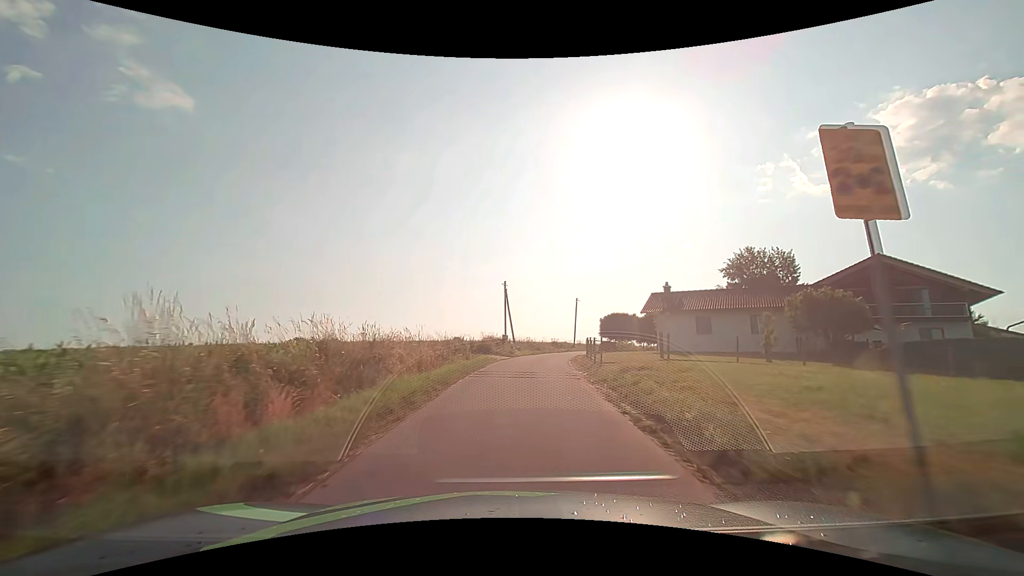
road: unclassified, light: Day
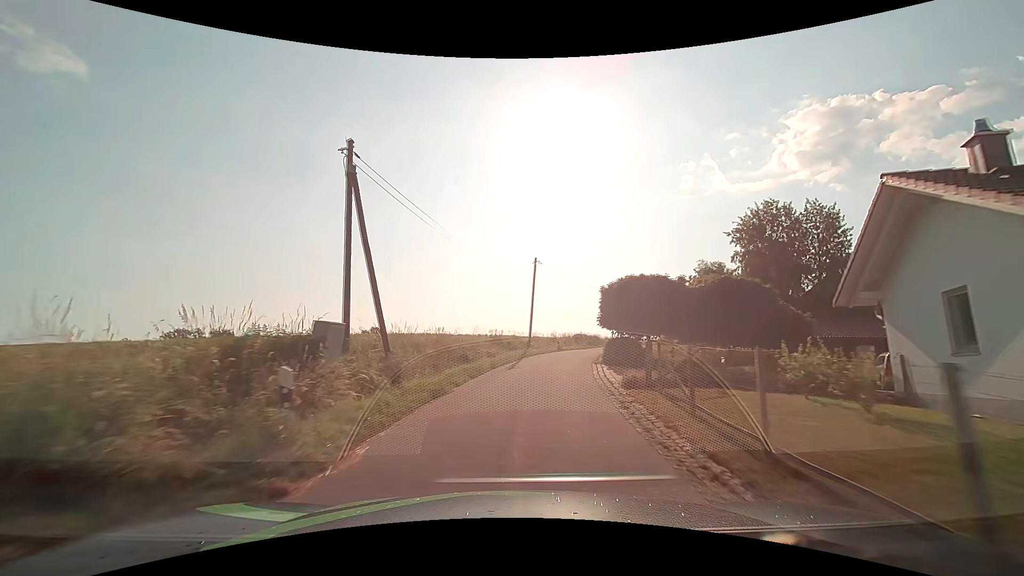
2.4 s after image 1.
(+1.6, +29.4) m; +8°
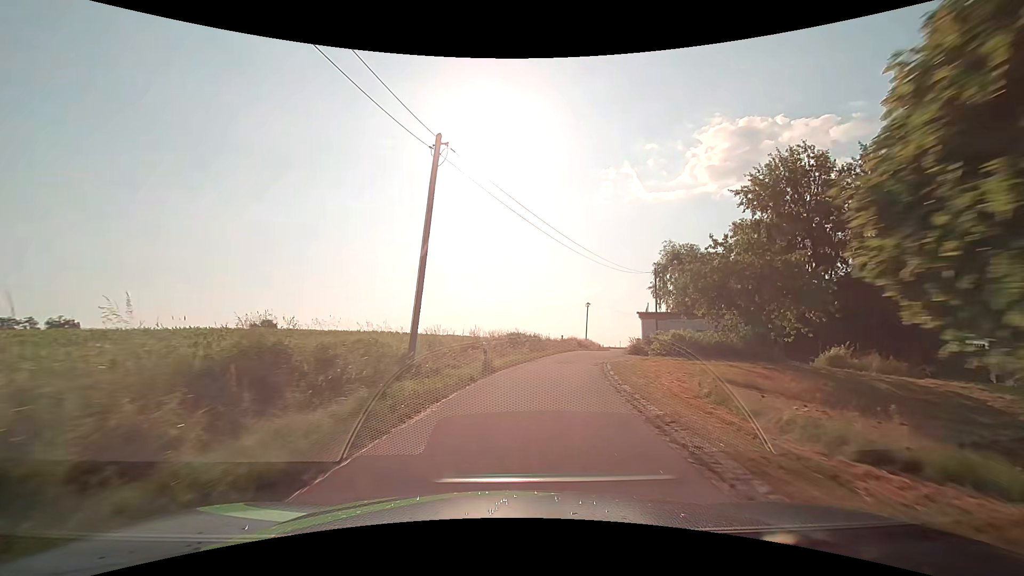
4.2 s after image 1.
(+1.7, +22.5) m; +9°
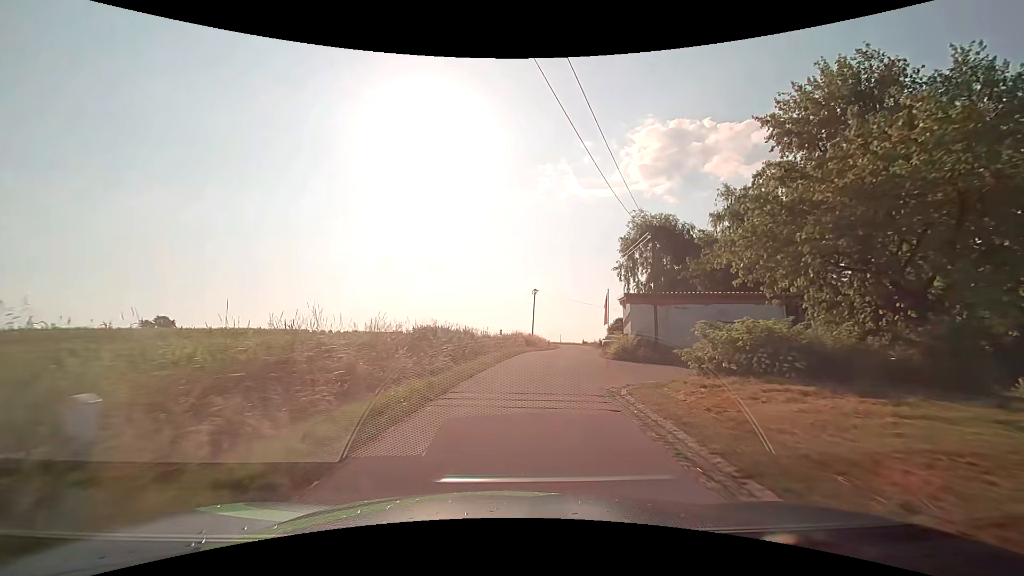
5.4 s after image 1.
(+1.1, +15.1) m; +8°
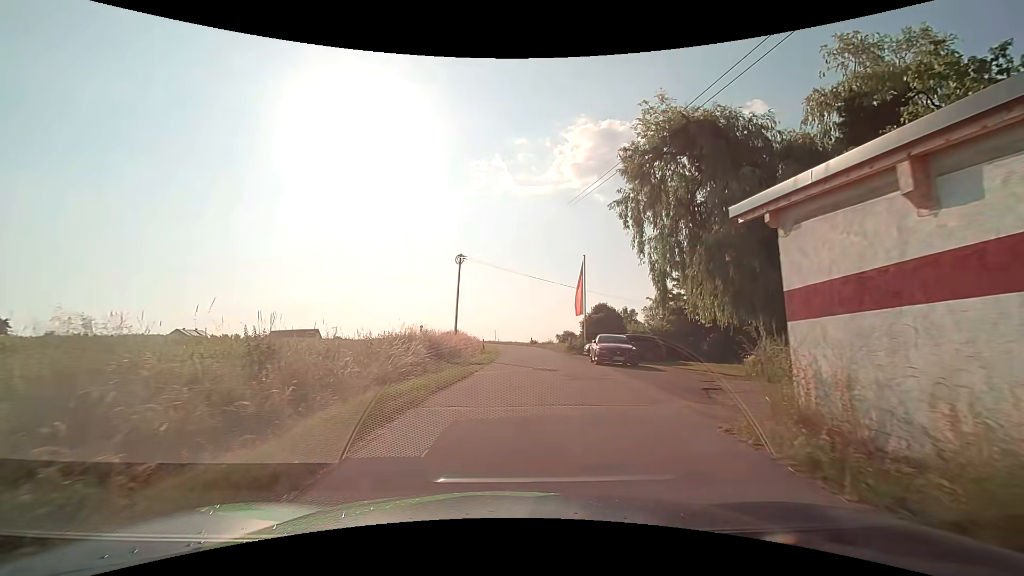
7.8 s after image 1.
(+1.8, +24.3) m; +8°
